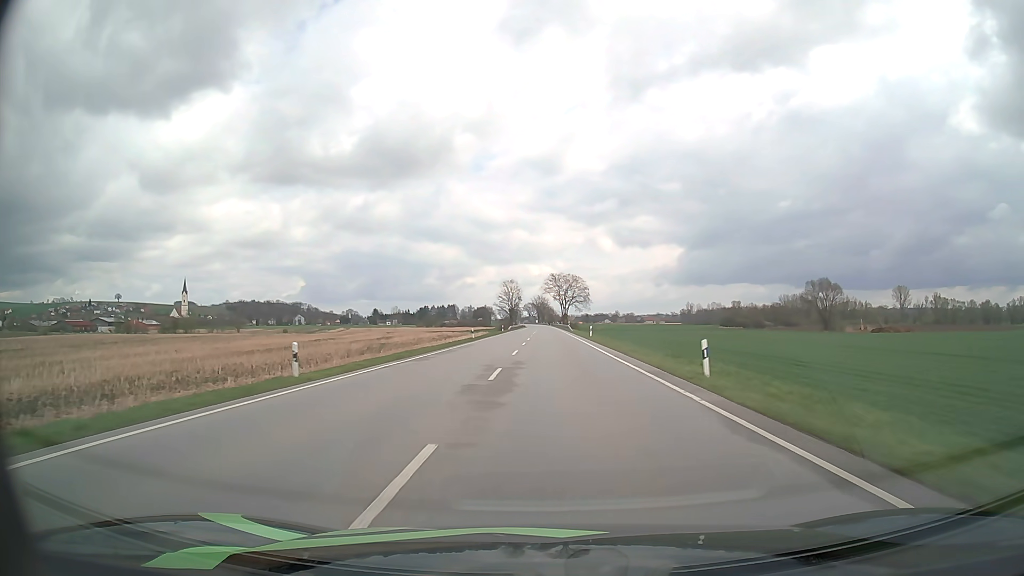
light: Day
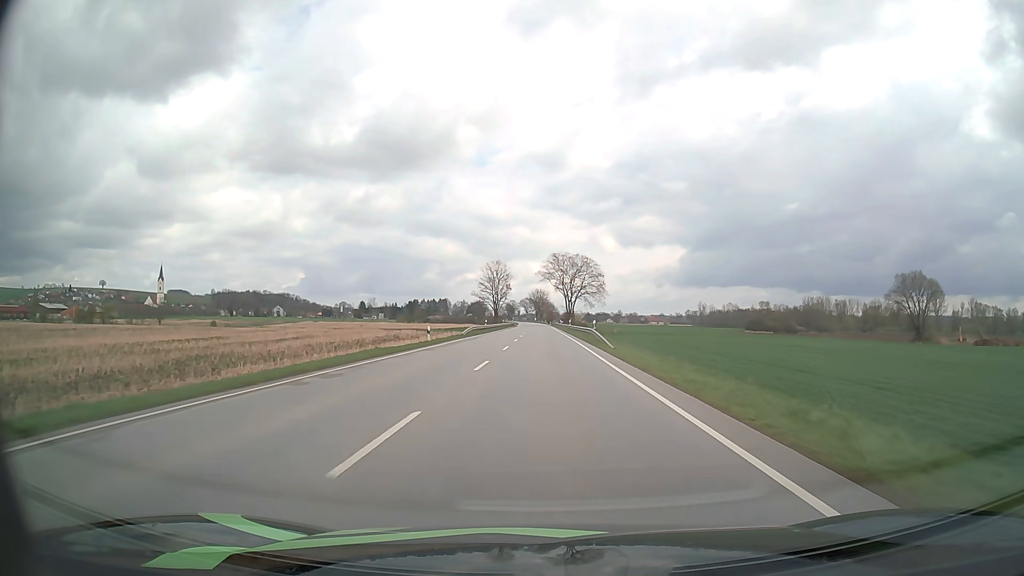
(+0.2, +59.2) m; 0°
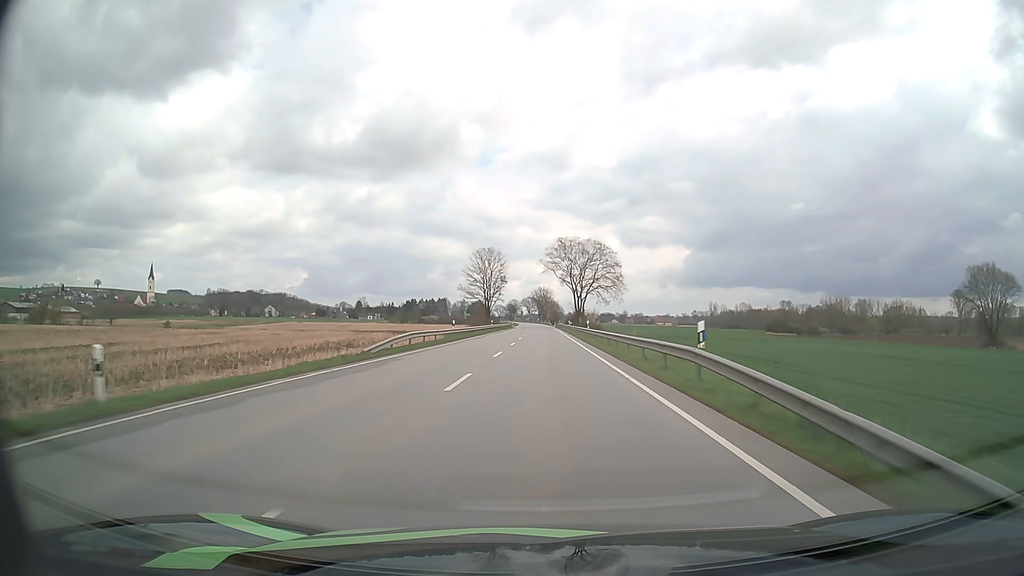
(-0.1, +29.8) m; 0°
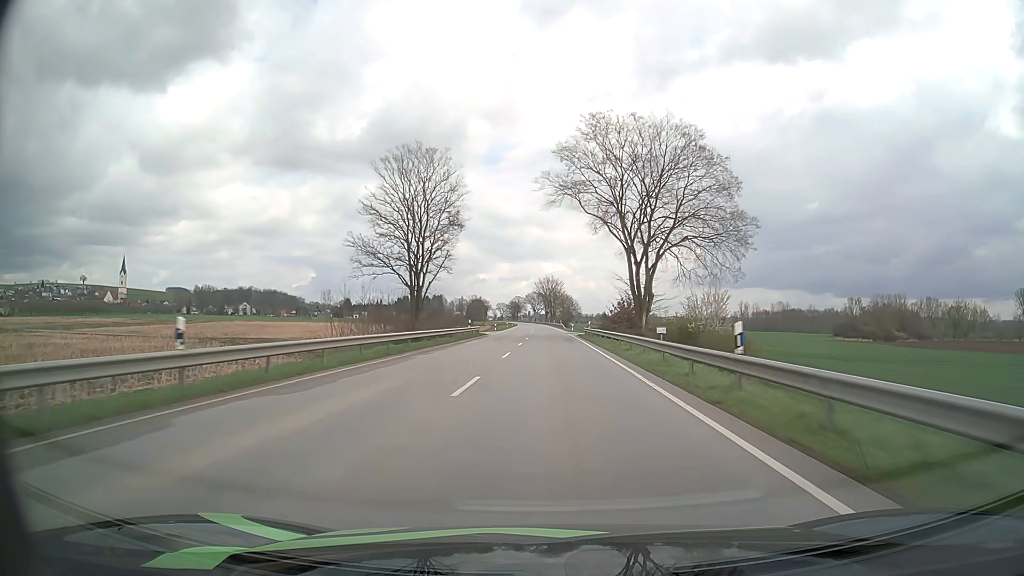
(-0.4, +74.7) m; -1°
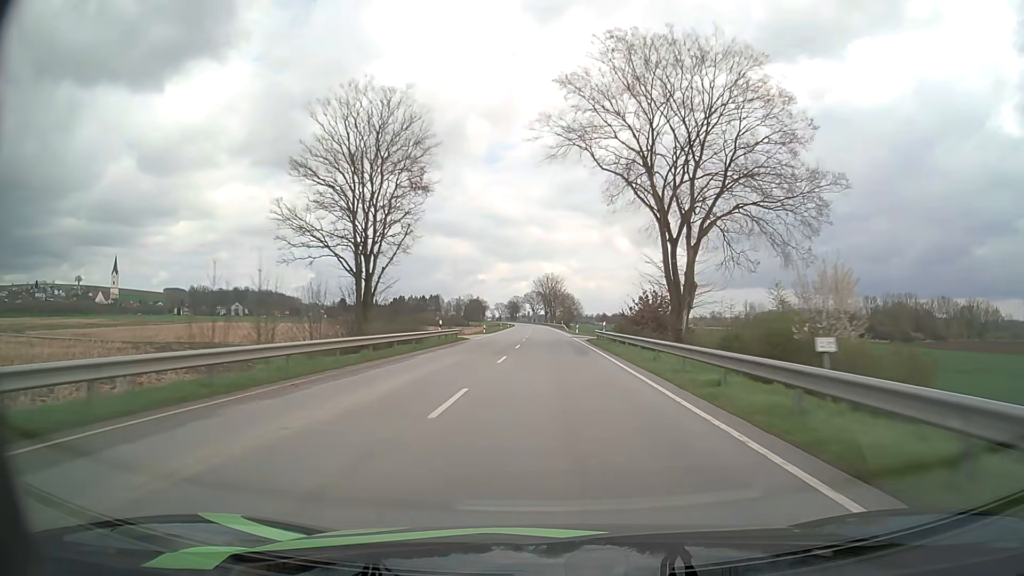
(0.0, +14.9) m; 0°
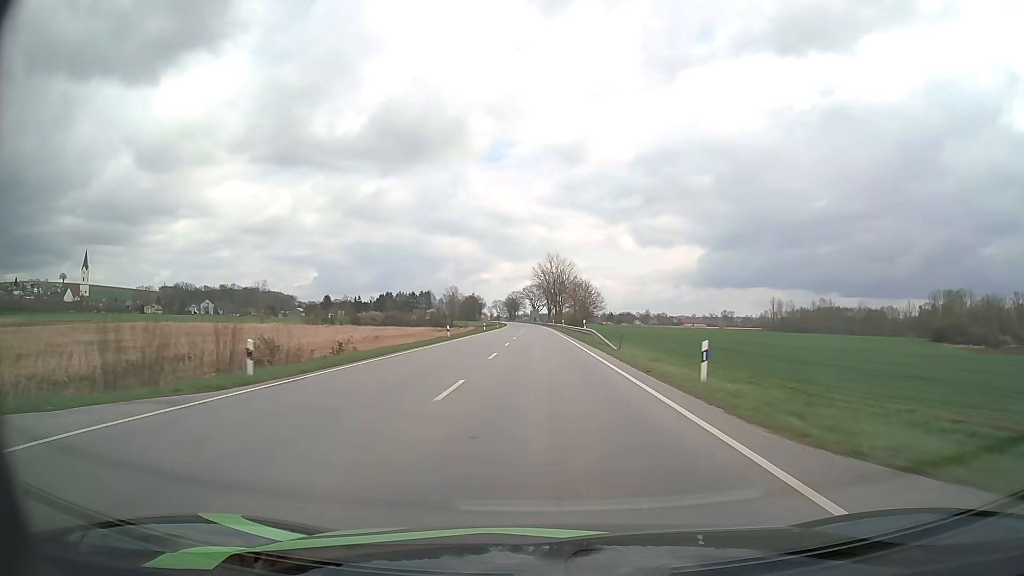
(-0.1, +59.6) m; 0°
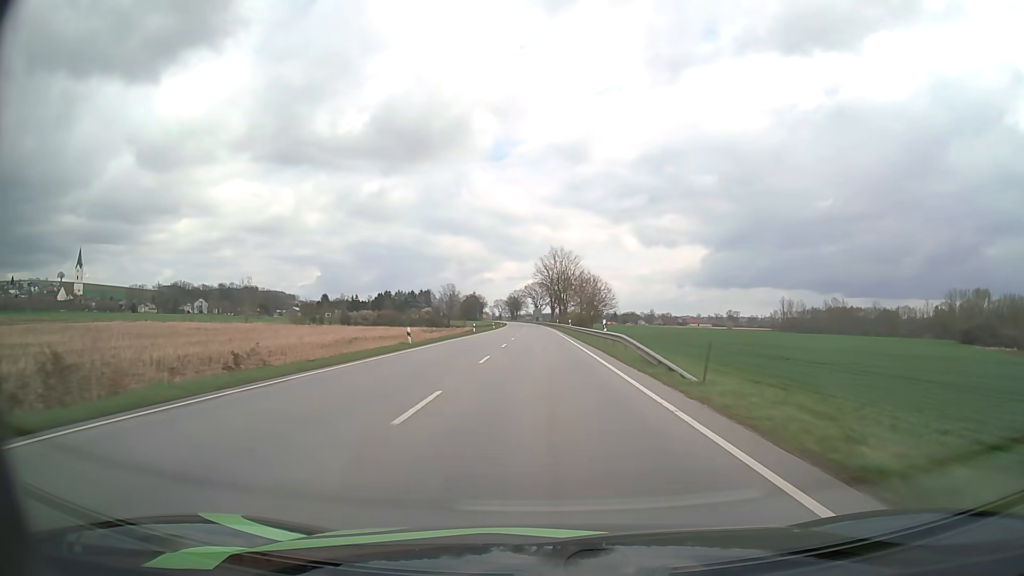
(0.0, +14.9) m; 0°
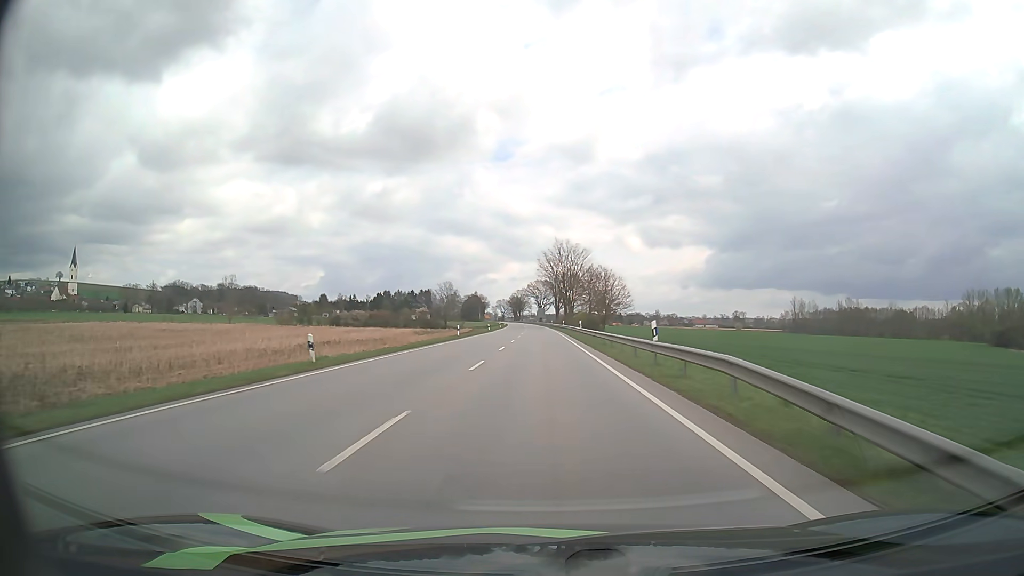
(0.0, +15.0) m; 0°
(0, +10) (0, +20) (0, +30) (0, +40) (-1, +50) (-1, +60) (-1, +70) (-1, +80) (-2, +90) (-2, +100) m
